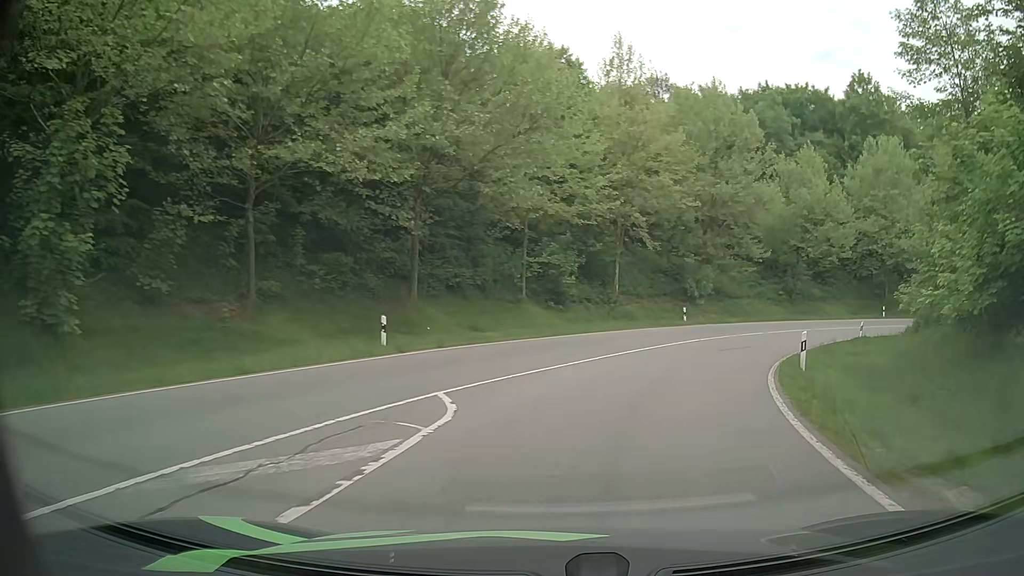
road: primary_link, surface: asphalt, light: Day
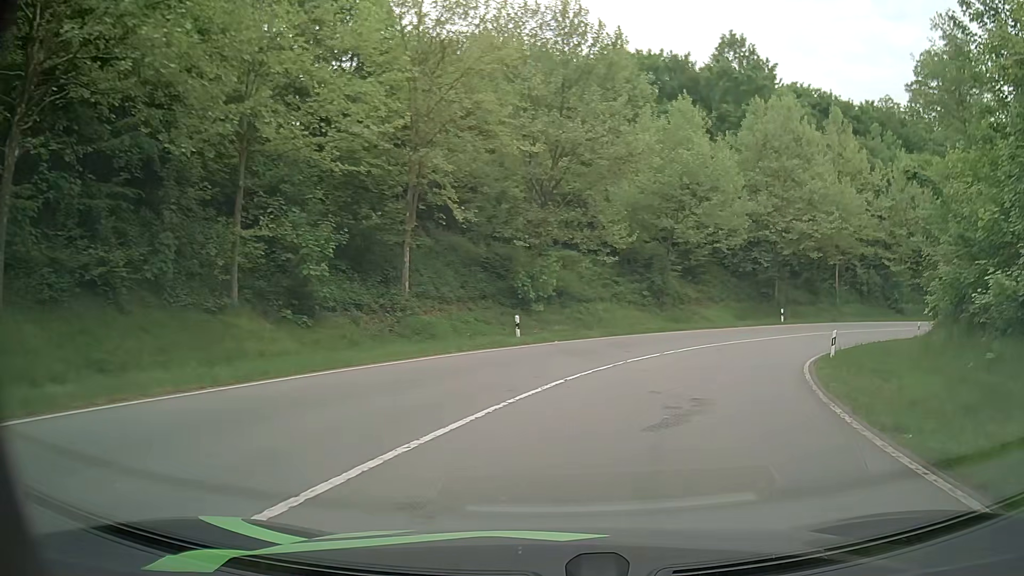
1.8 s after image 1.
(+2.0, +15.6) m; +15°
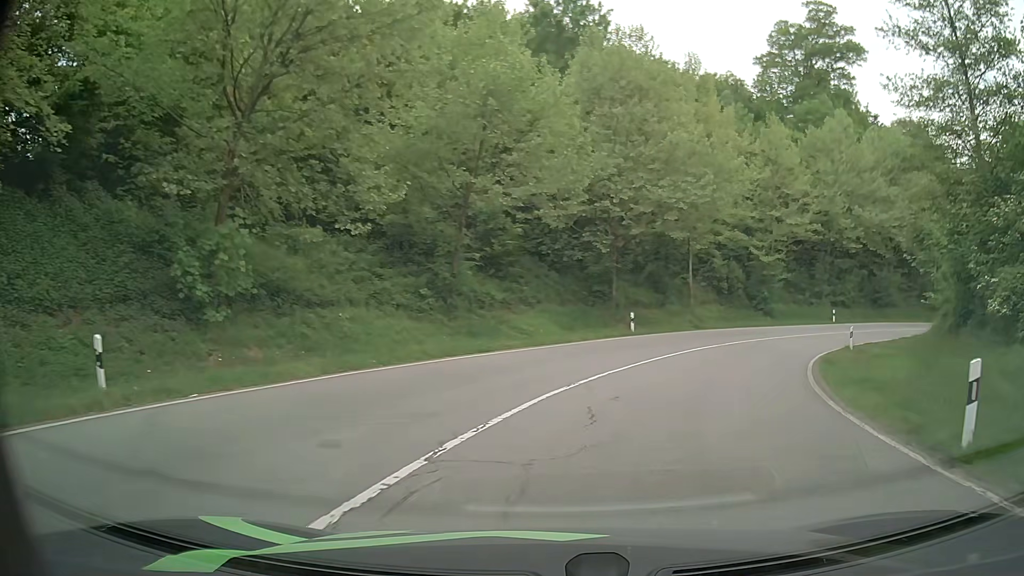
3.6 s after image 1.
(+2.2, +14.9) m; +17°
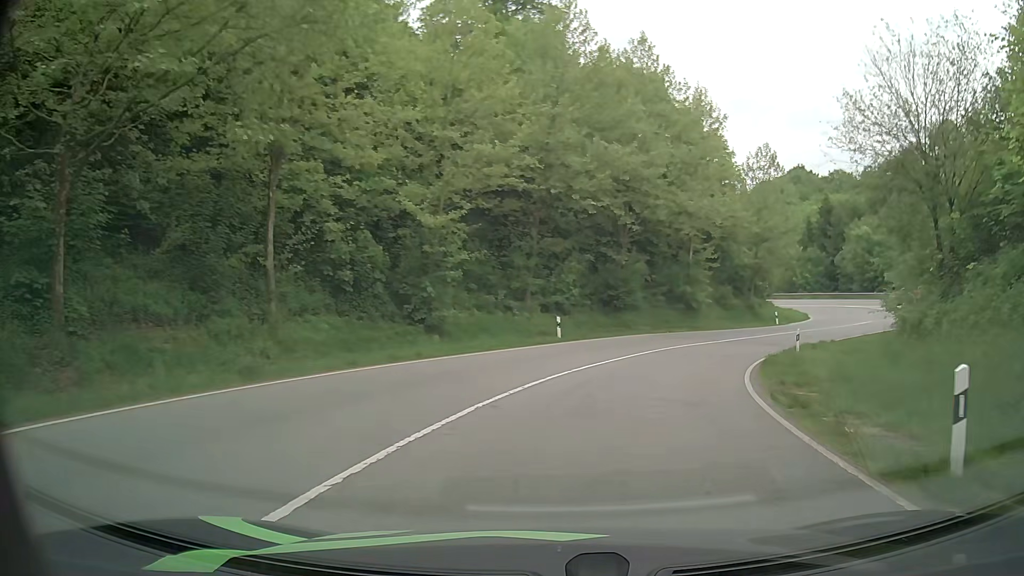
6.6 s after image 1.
(+6.5, +23.6) m; +30°
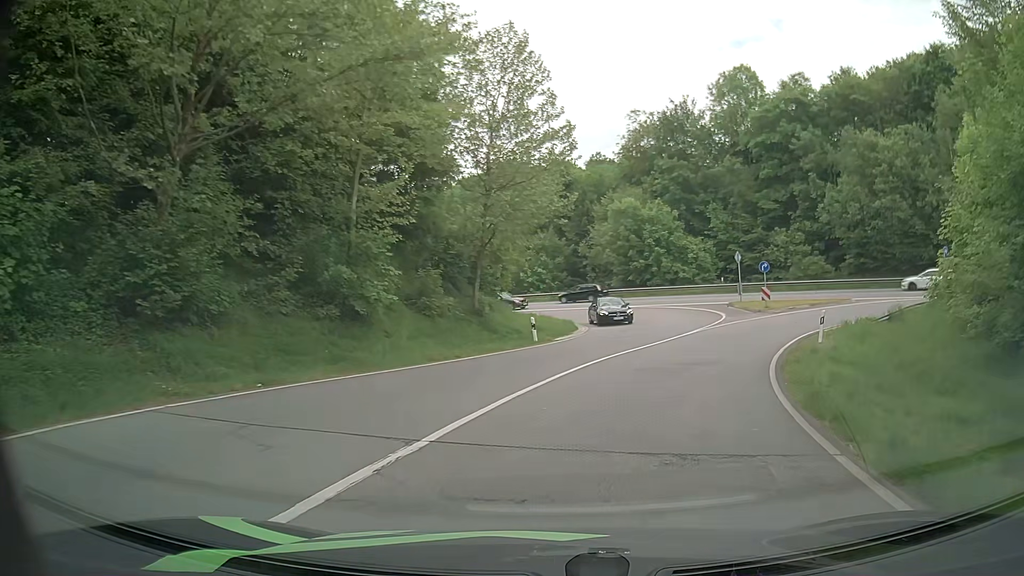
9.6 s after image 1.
(+5.6, +25.5) m; +25°
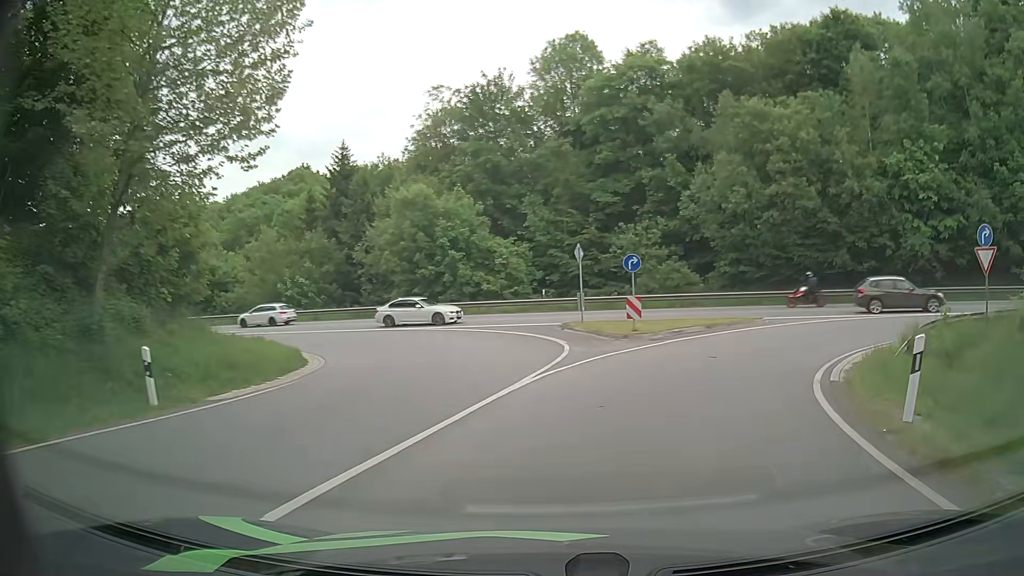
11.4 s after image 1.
(+2.2, +15.4) m; +17°
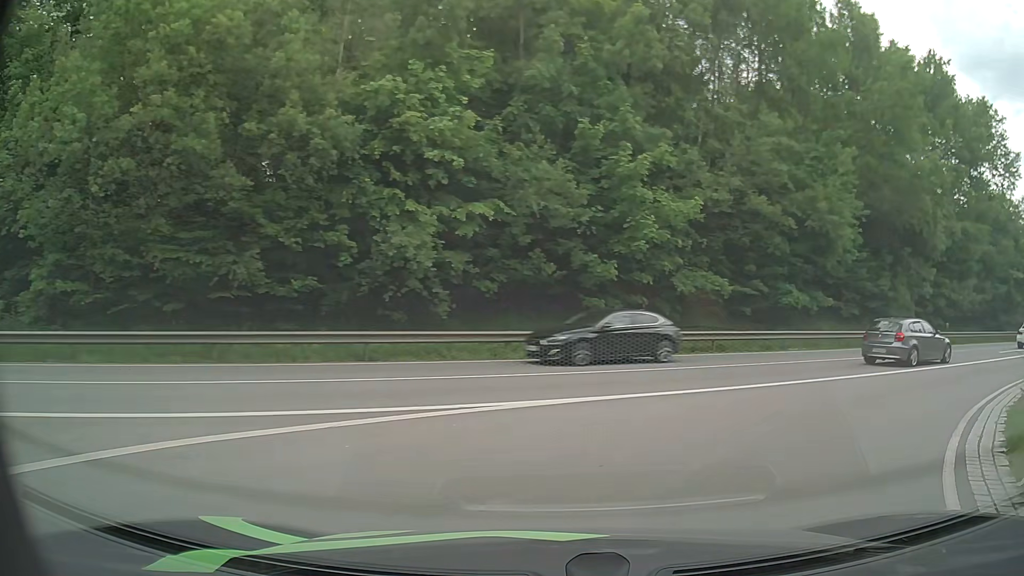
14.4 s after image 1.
(+6.9, +18.5) m; +49°
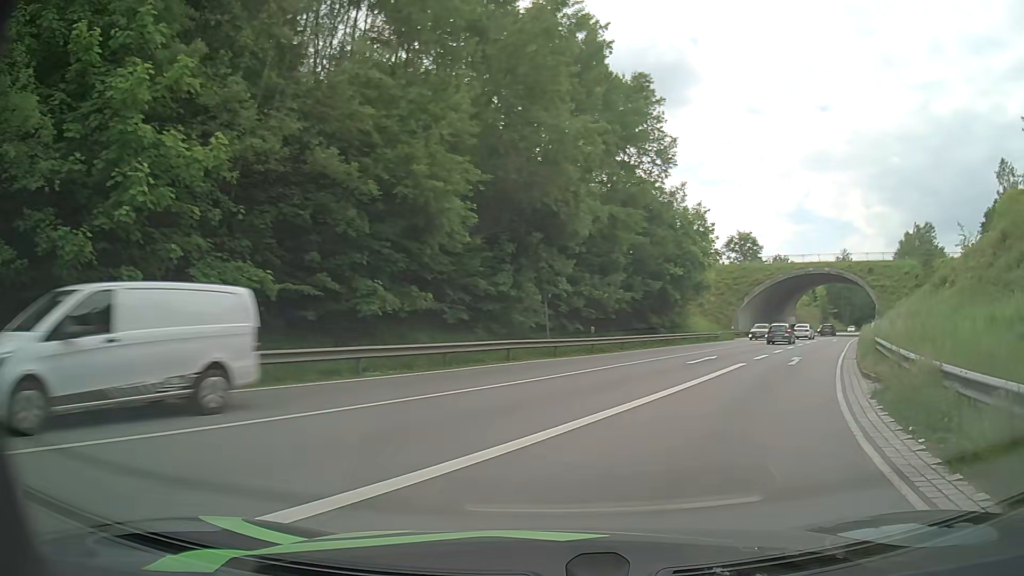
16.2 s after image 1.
(+2.9, +8.7) m; +35°
